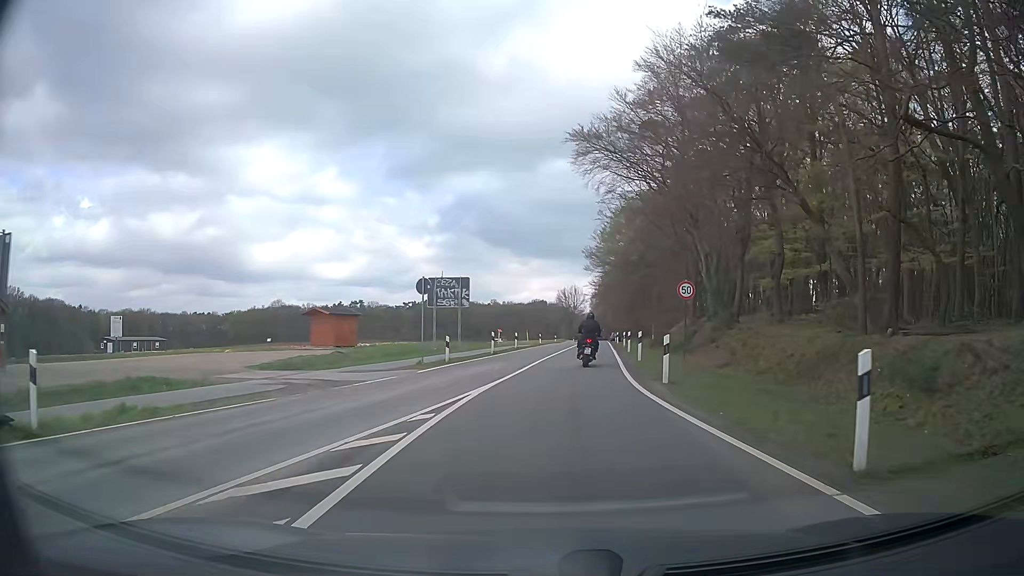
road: secondary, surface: asphalt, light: Day
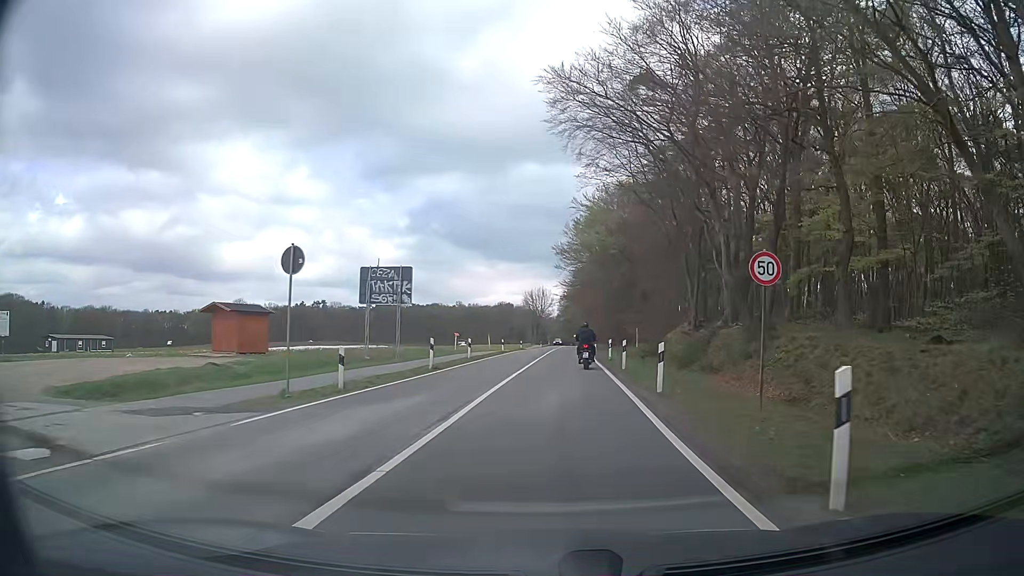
(+0.2, +10.7) m; +3°
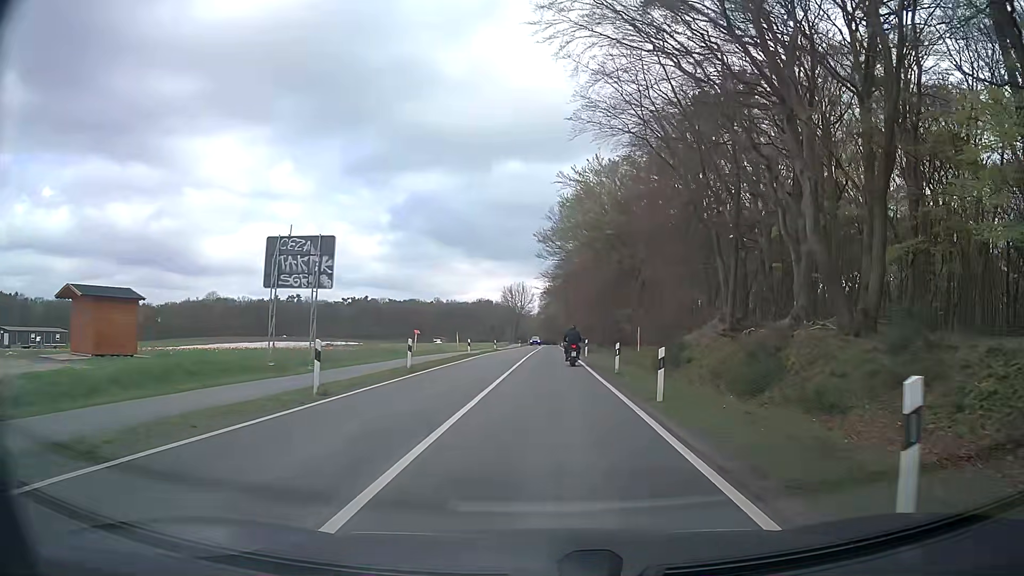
(+0.3, +11.7) m; +2°
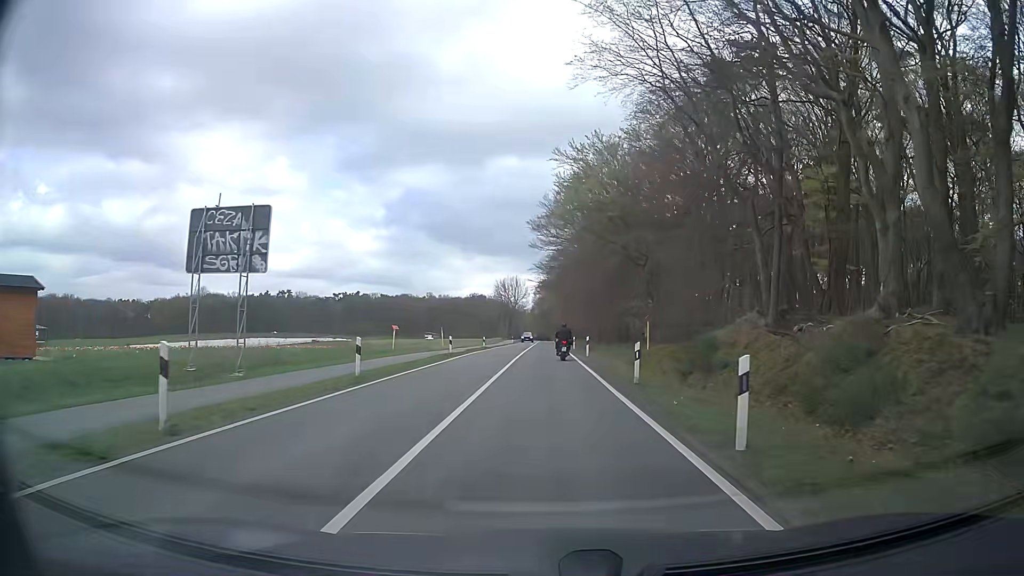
(+0.1, +6.3) m; +1°
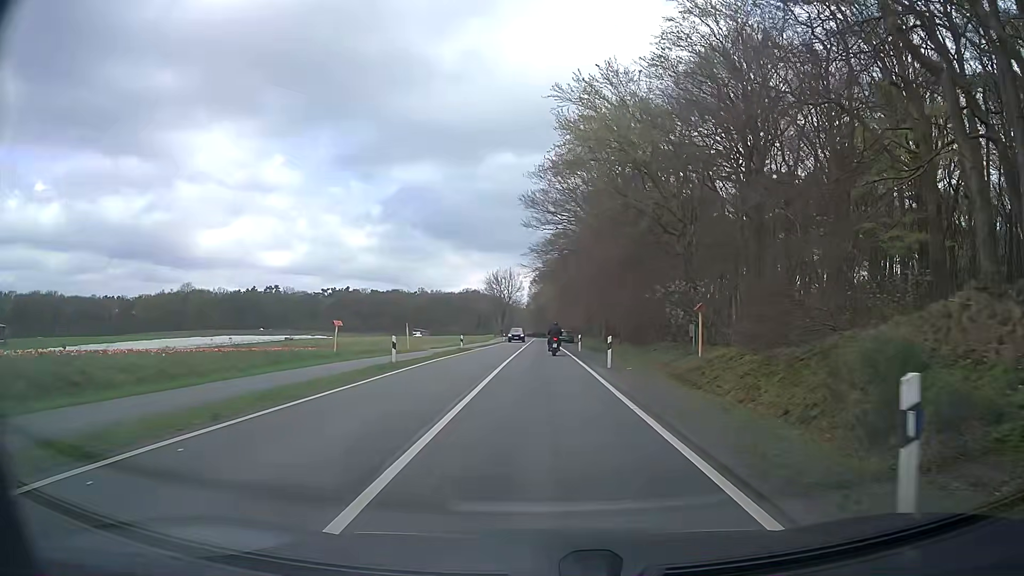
(0.0, +13.6) m; 0°
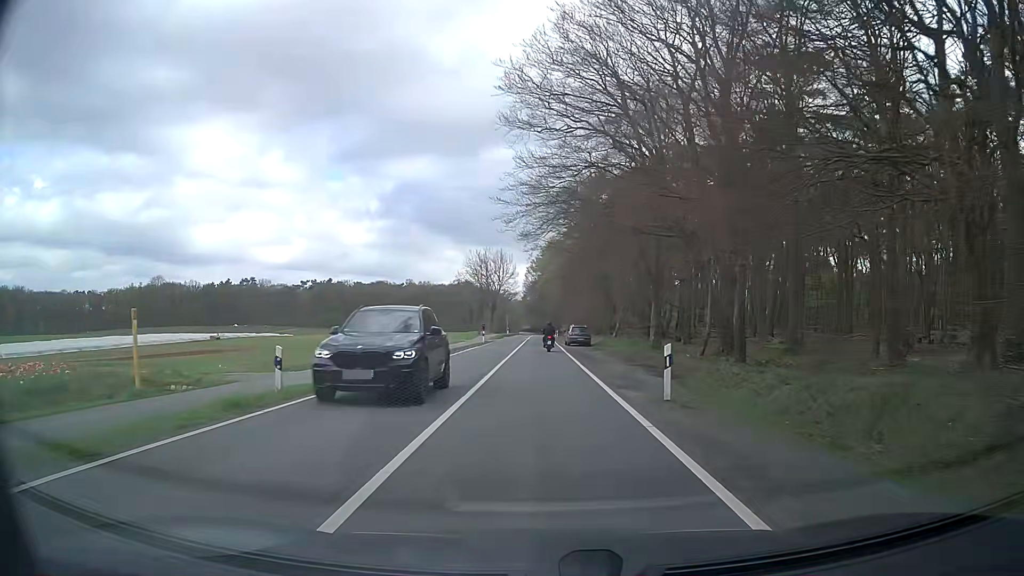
(+0.1, +31.1) m; 0°
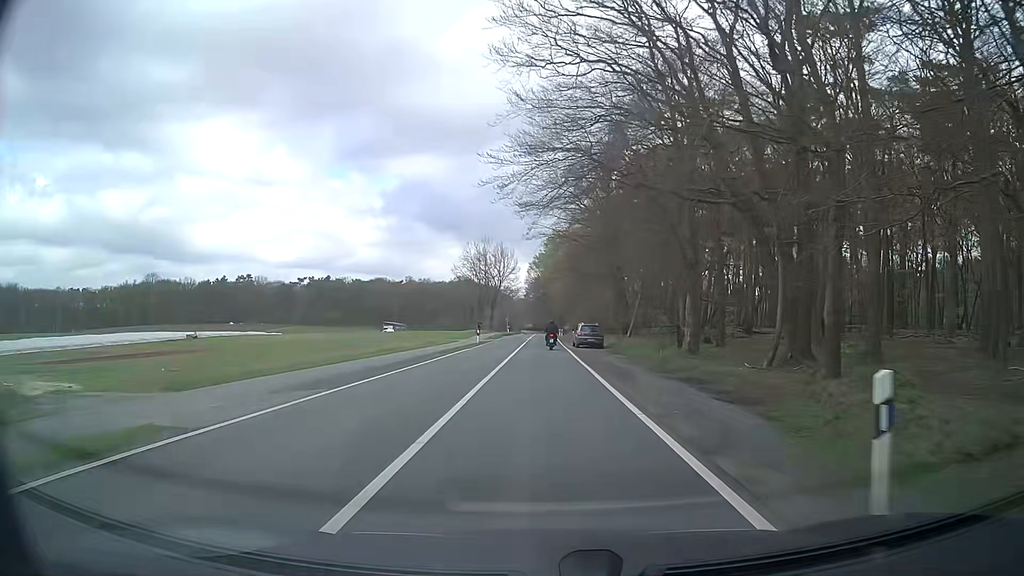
(0.0, +8.3) m; 0°
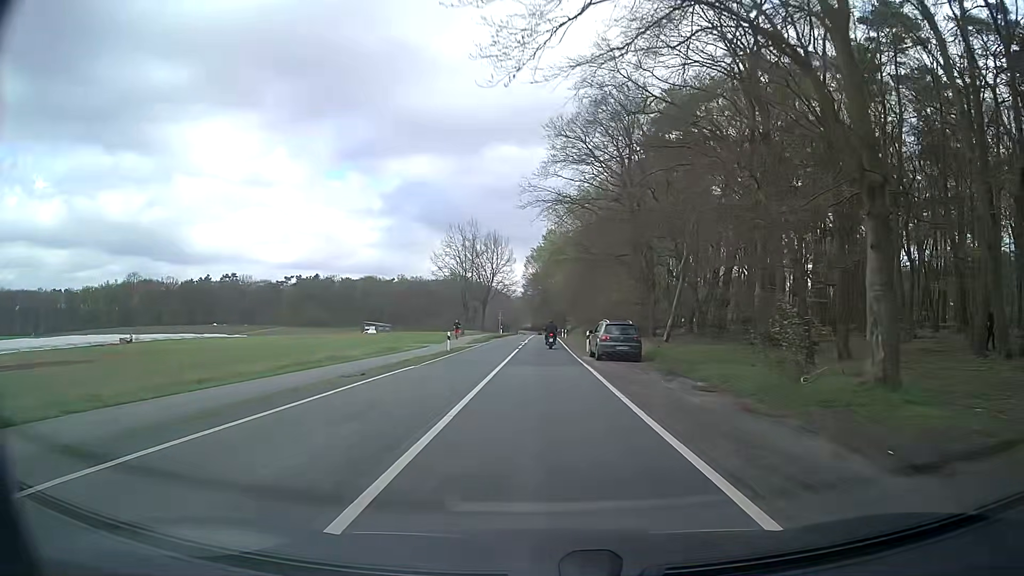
(-0.1, +16.9) m; 0°
(0, +10) (0, +20) (0, +30) (0, +40) (0, +50) (0, +60) (0, +70) (0, +80) (+1, +90) (+1, +100) m
